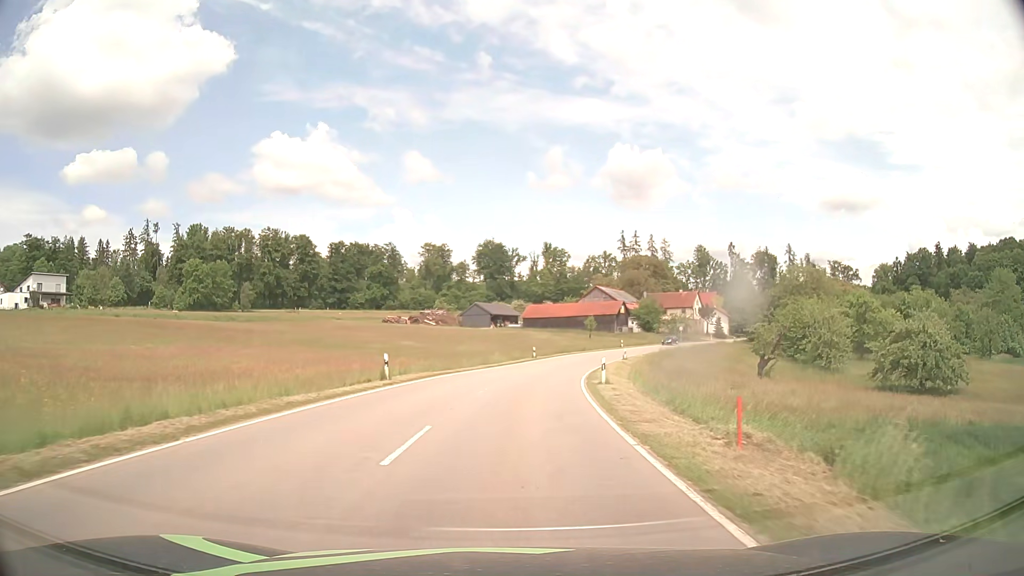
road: tertiary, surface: asphalt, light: Day
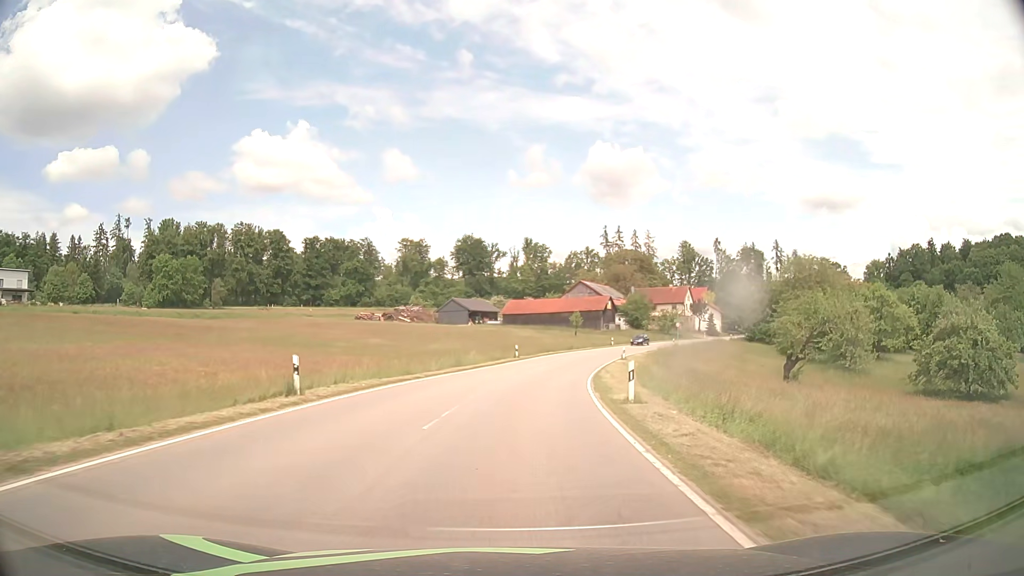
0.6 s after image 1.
(+0.1, +8.8) m; +2°
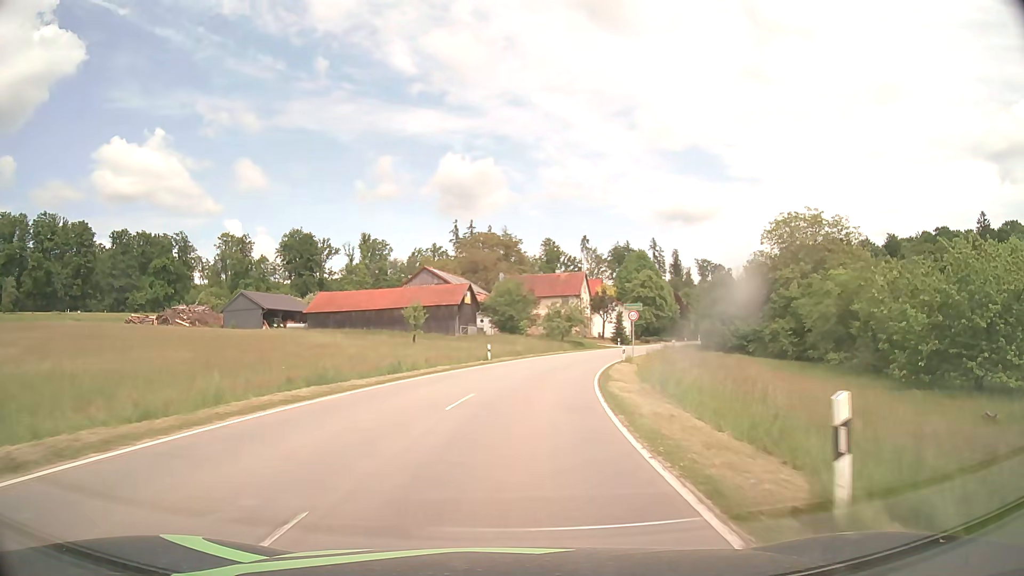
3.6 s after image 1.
(+4.9, +44.9) m; +13°
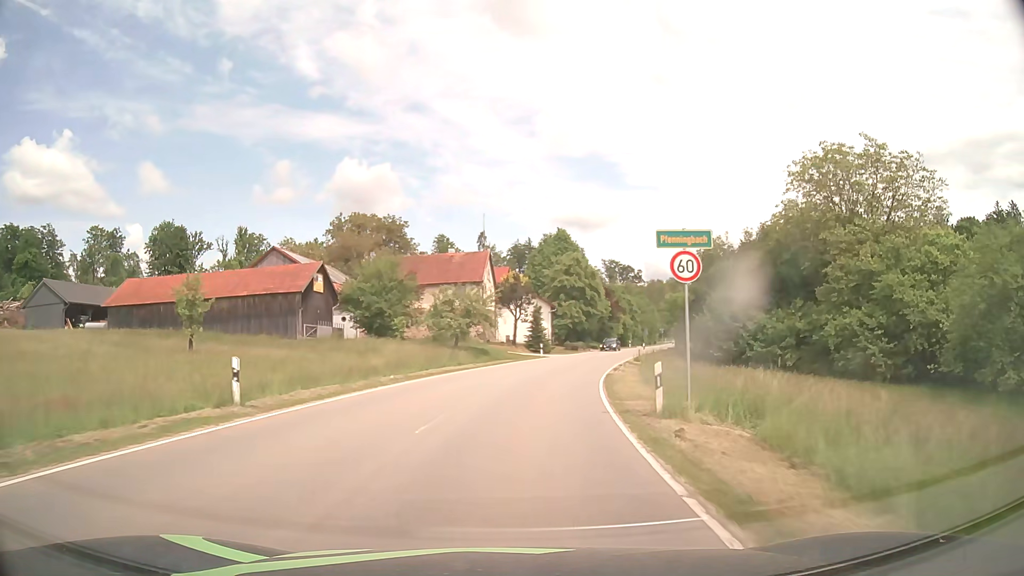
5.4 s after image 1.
(+2.0, +27.1) m; +9°
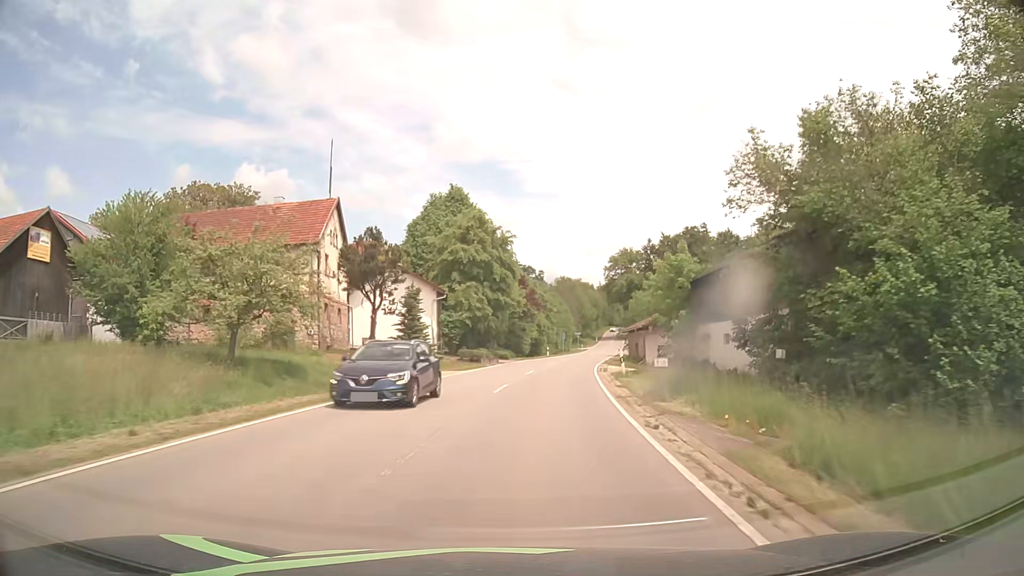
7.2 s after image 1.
(+2.1, +27.0) m; +9°
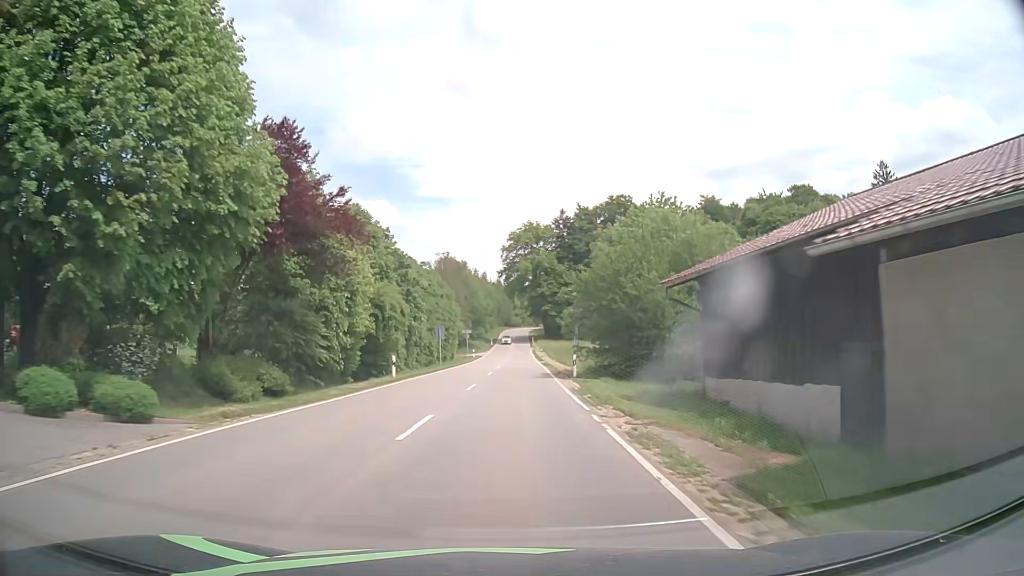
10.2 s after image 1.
(+4.5, +45.1) m; +10°
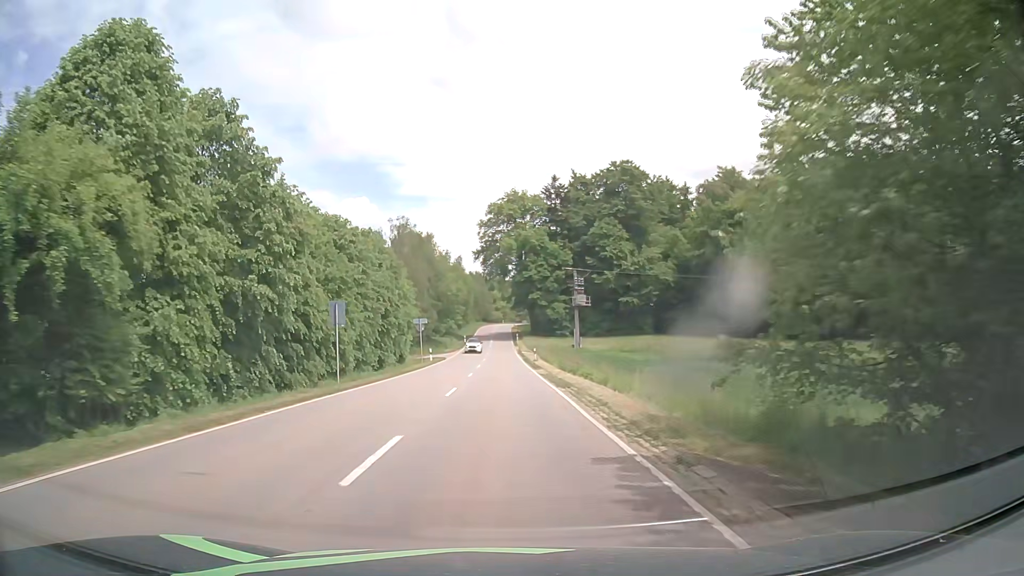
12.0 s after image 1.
(+0.4, +27.4) m; +2°
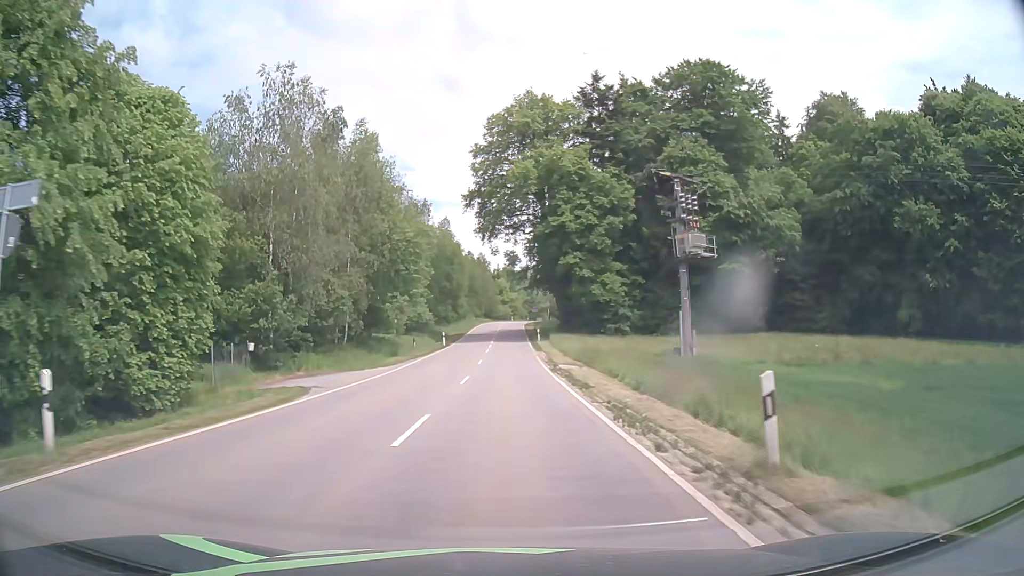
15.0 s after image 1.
(-0.3, +45.8) m; -1°
(0, +10) (0, +20) (0, +30) (0, +40) (0, +50) (0, +60) (0, +70) (0, +80) (0, +90) (+1, +100) m
